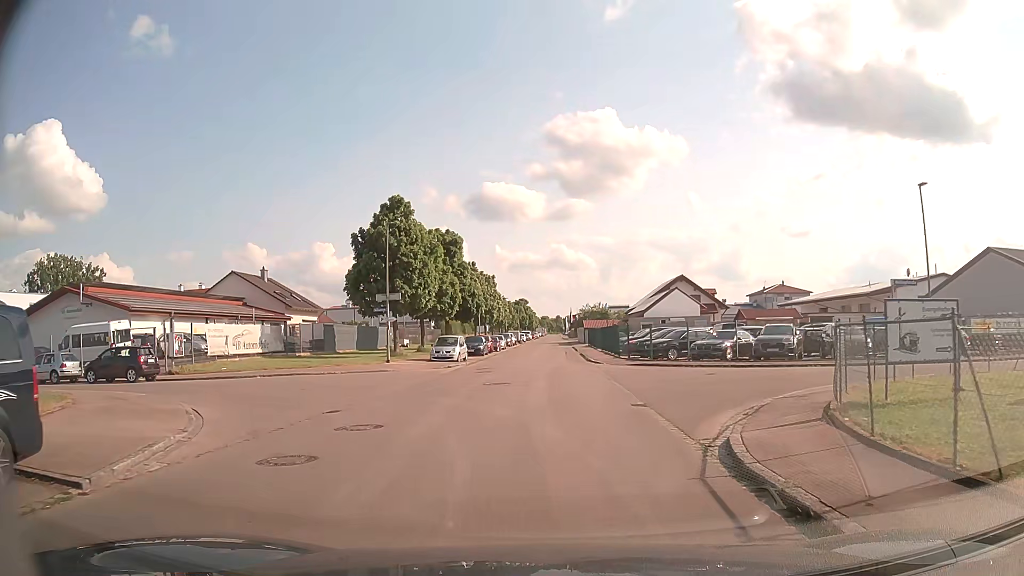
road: residential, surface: asphalt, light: Day
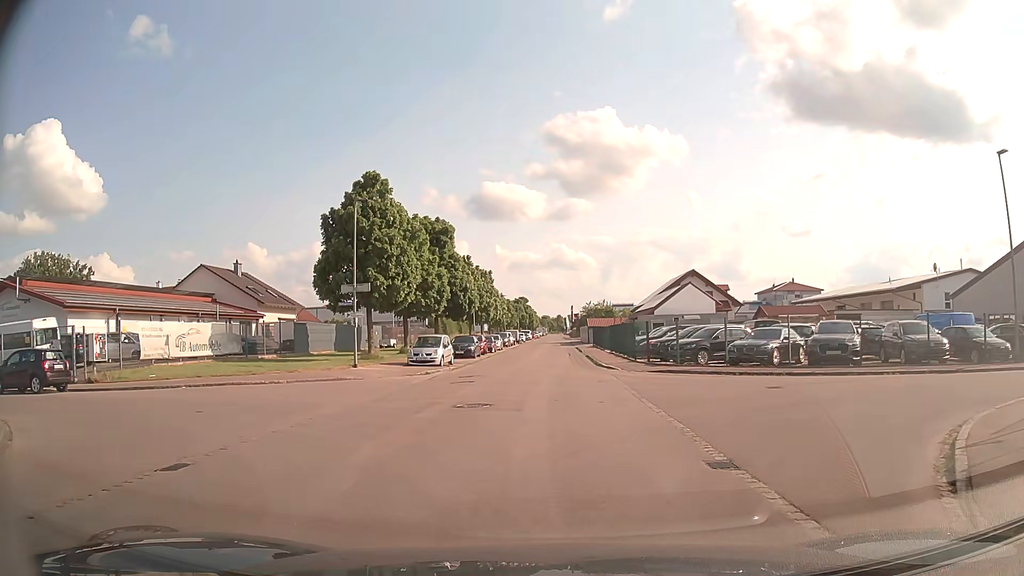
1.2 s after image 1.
(0.0, +6.4) m; 0°
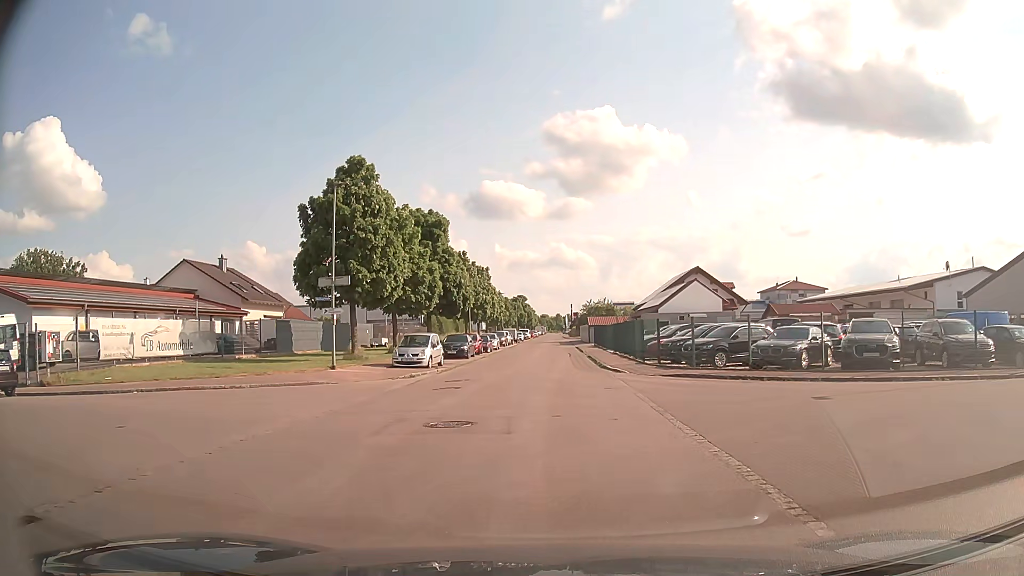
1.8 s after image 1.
(0.0, +3.0) m; 0°
(0, +10) (0, +20) (0, +30) (0, +40) (0, +50) (0, +60) (0, +70) (0, +80) (0, +90) (0, +100) m
